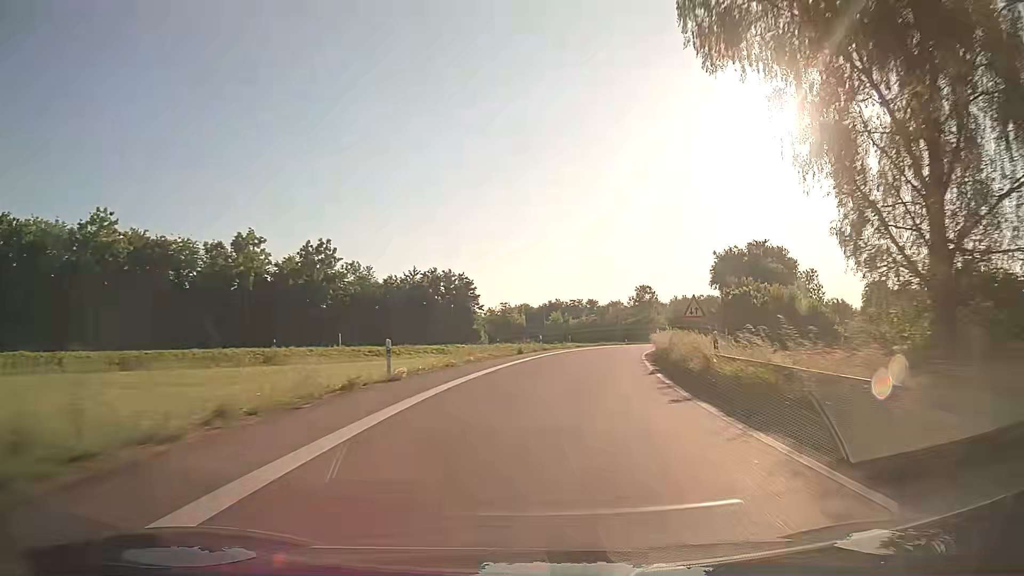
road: trunk_link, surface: asphalt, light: Day
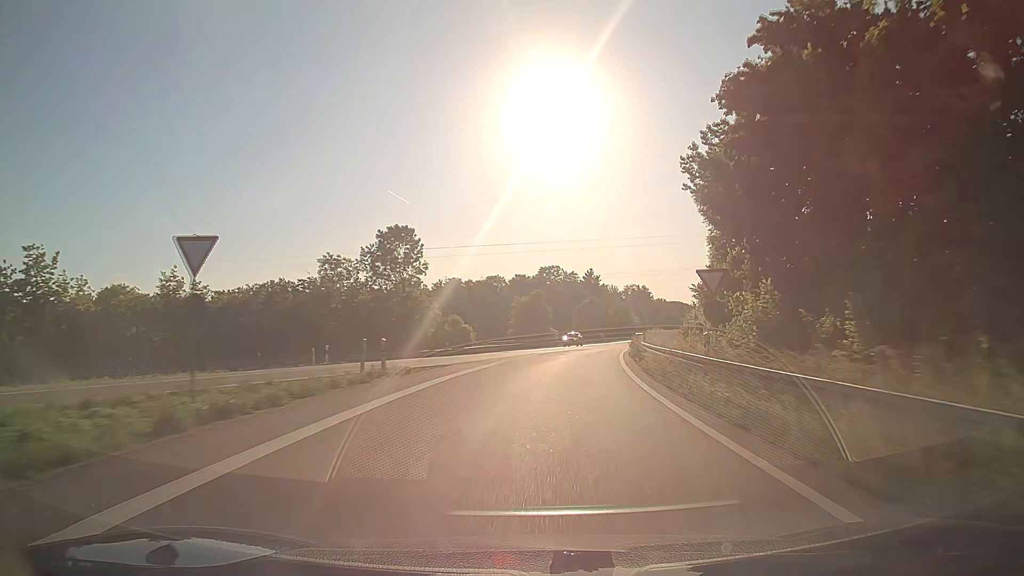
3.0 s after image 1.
(+12.8, +70.1) m; +20°
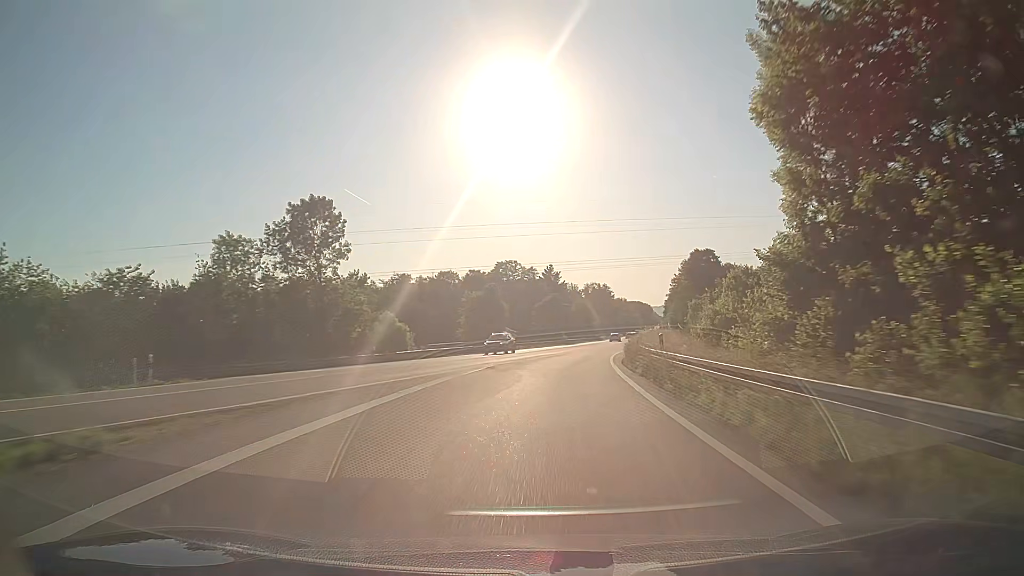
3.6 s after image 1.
(+0.4, +14.4) m; +4°
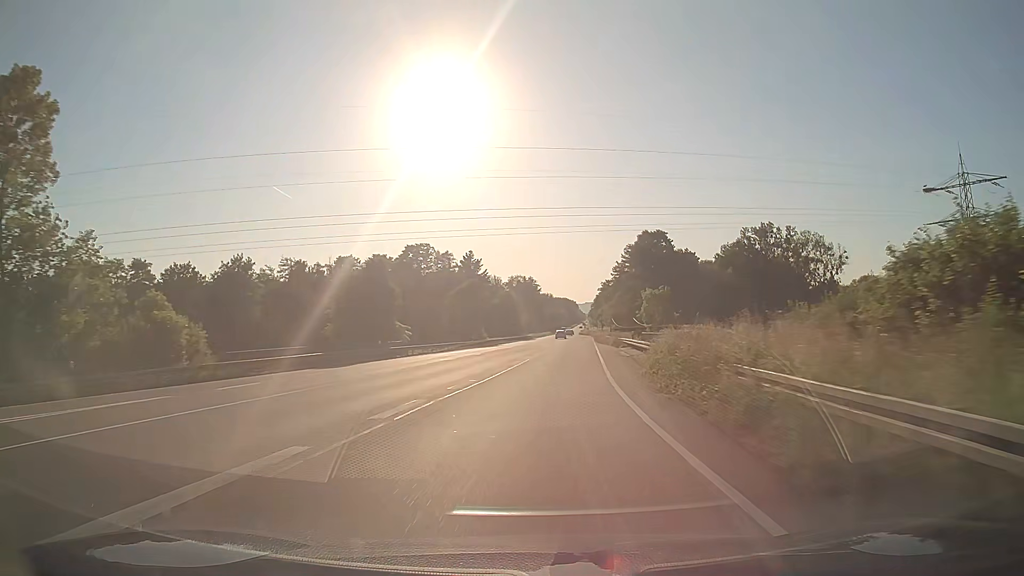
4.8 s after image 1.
(+1.5, +29.0) m; +6°
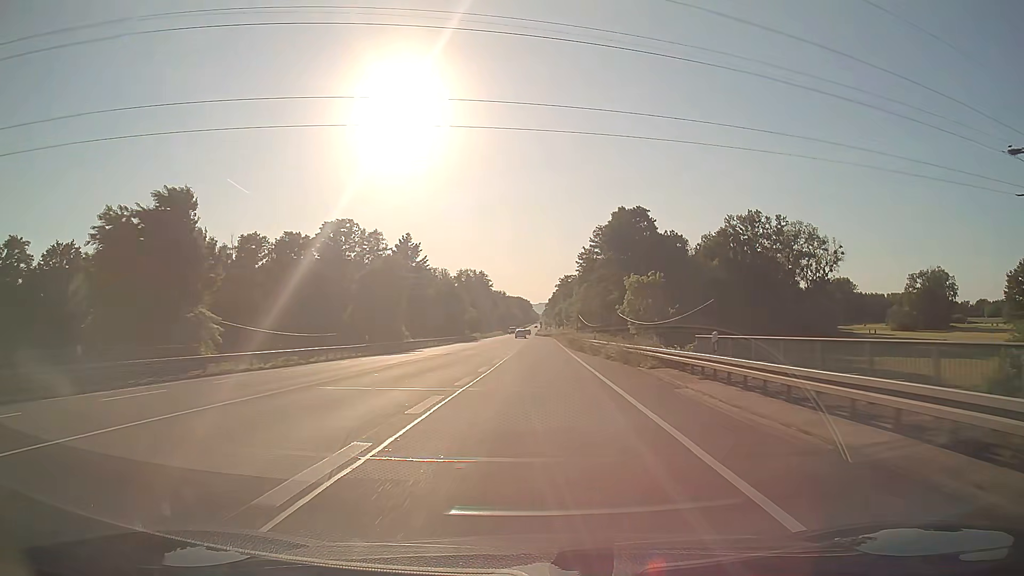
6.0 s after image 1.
(+1.6, +29.5) m; +5°
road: primary
(0, +10) (0, +20) (0, +30) (0, +40) (0, +50) (0, +60) (0, +70) (0, +80) (-1, +90) (-1, +100) m
